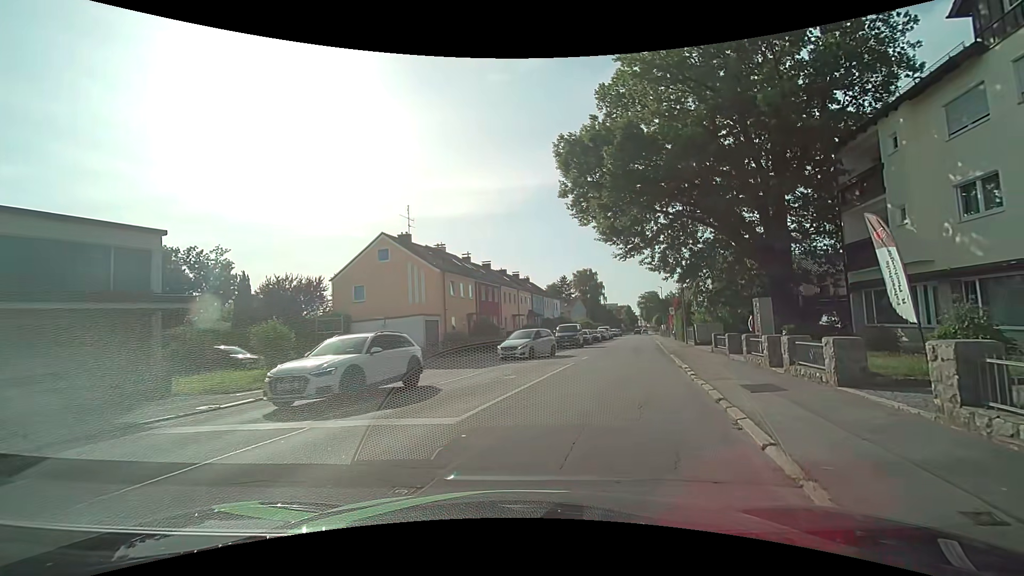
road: residential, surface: asphalt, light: Day
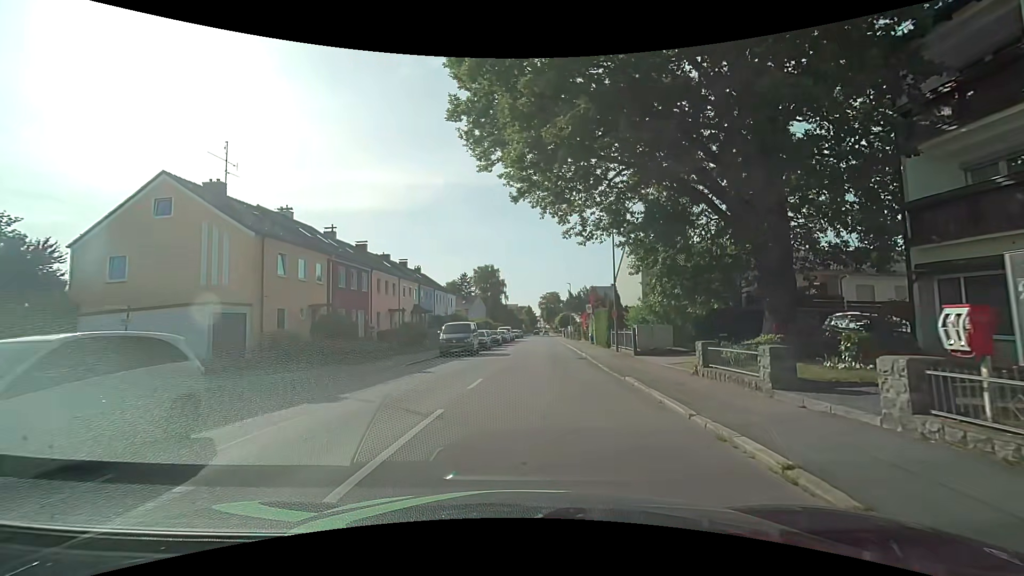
(+1.3, +11.6) m; +12°
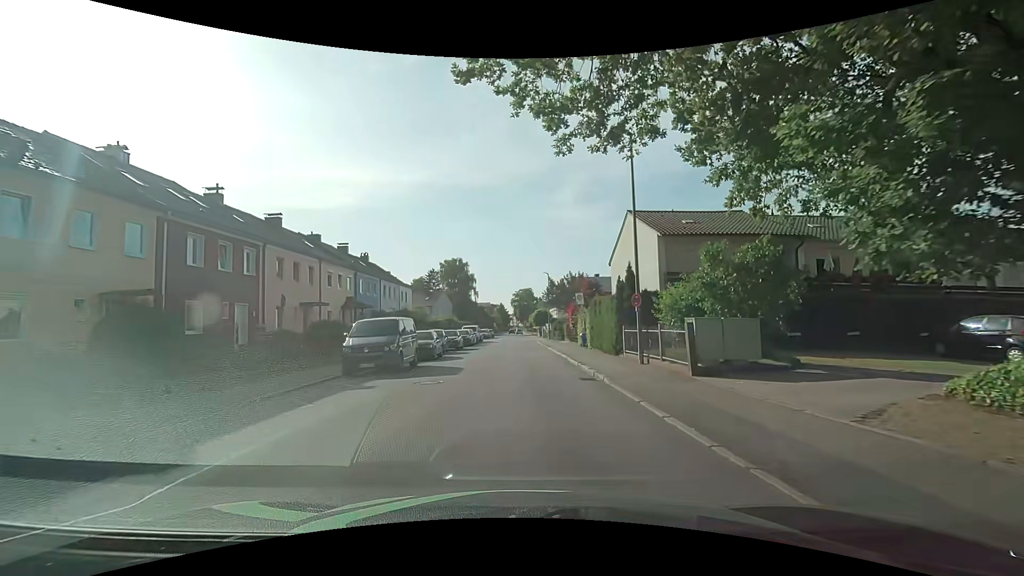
(+0.2, +11.4) m; +2°
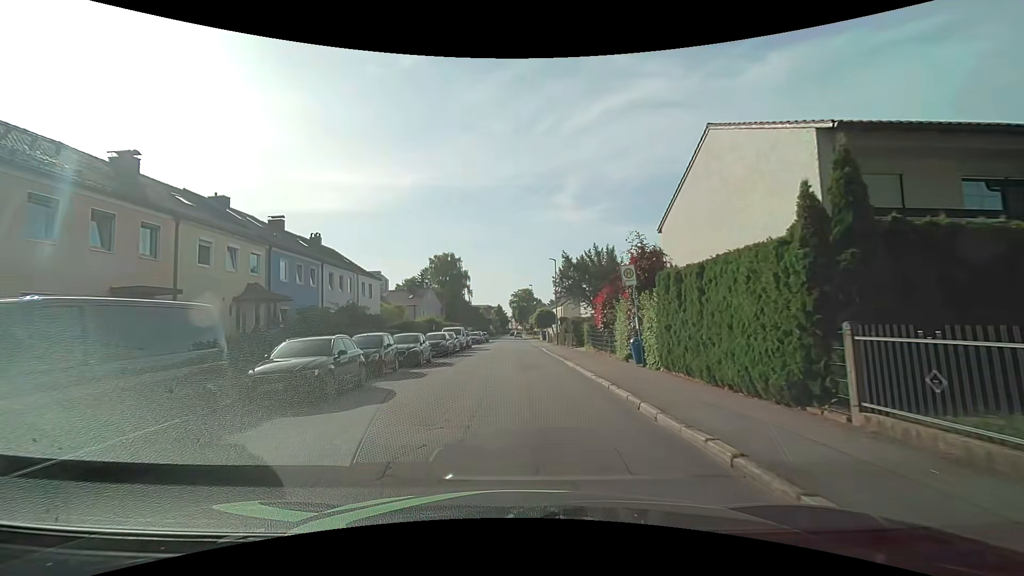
(0.0, +13.6) m; 0°
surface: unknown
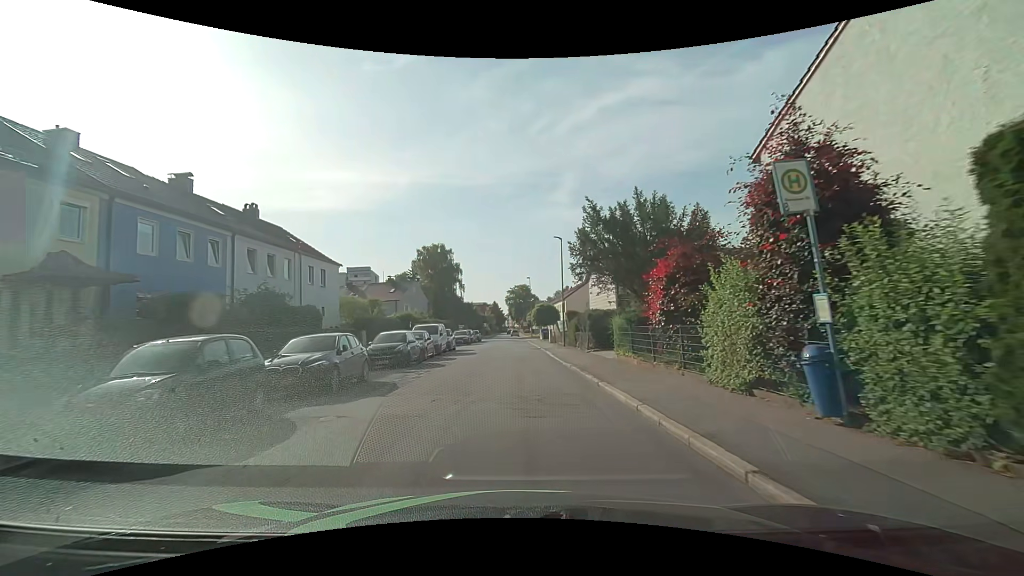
(0.0, +10.0) m; 0°
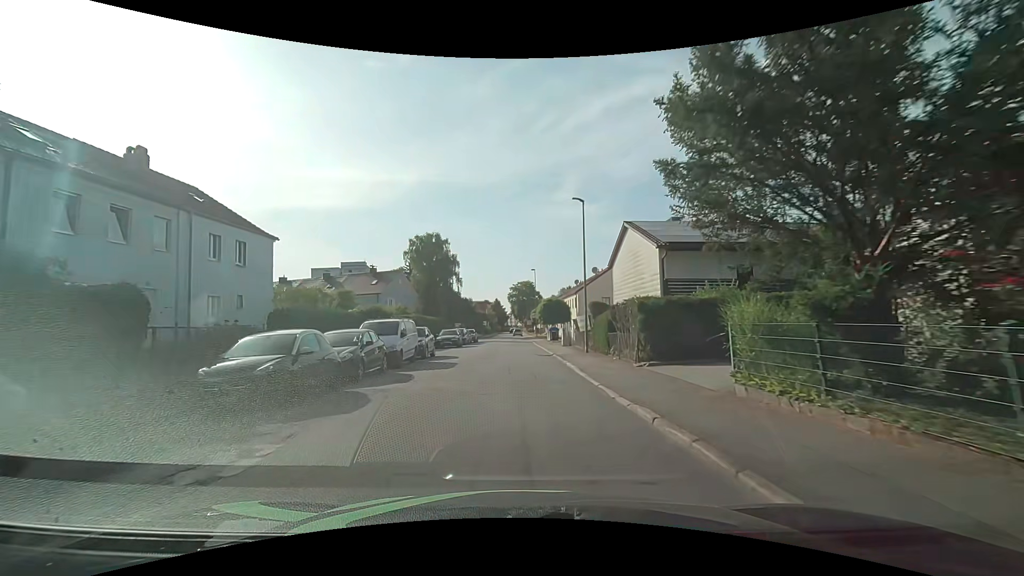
(-0.1, +10.5) m; +1°
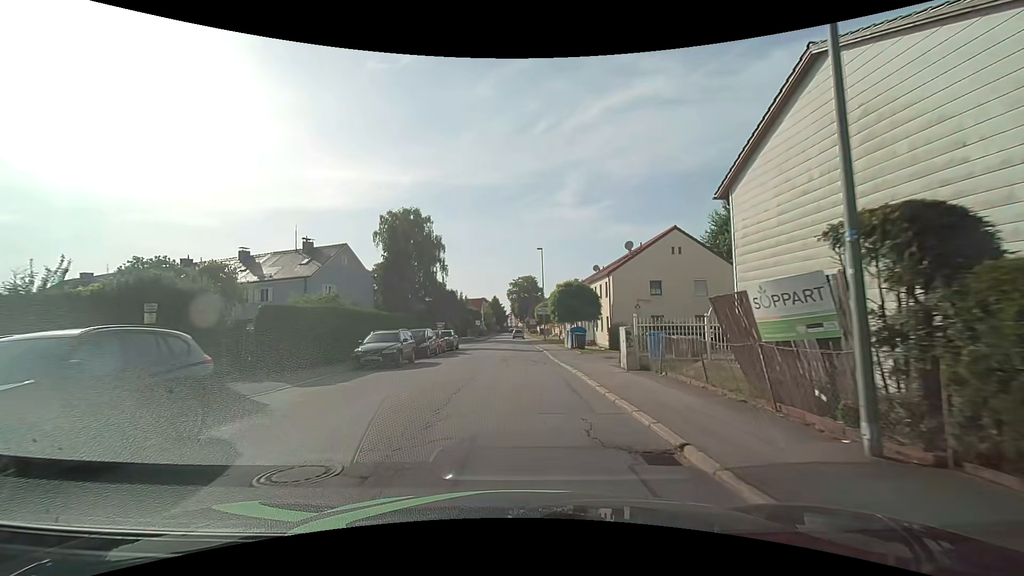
(-0.4, +20.0) m; -1°
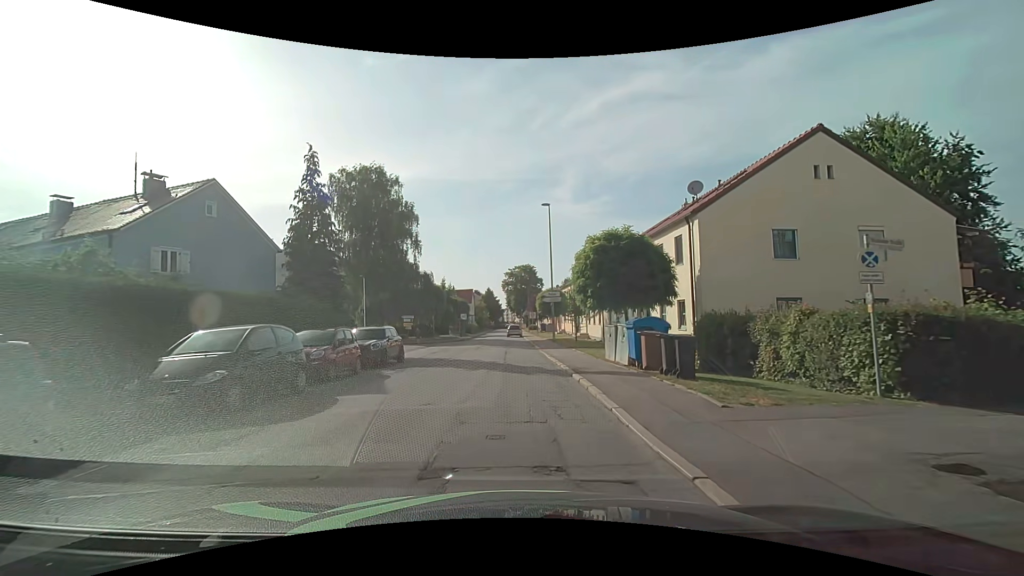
(0.0, +18.0) m; +1°
(0, +10) (0, +20) (-1, +30) (-1, +40) (-3, +50) (-4, +60) (-3, +70) (-2, +80) (-2, +90) (-3, +100) m
